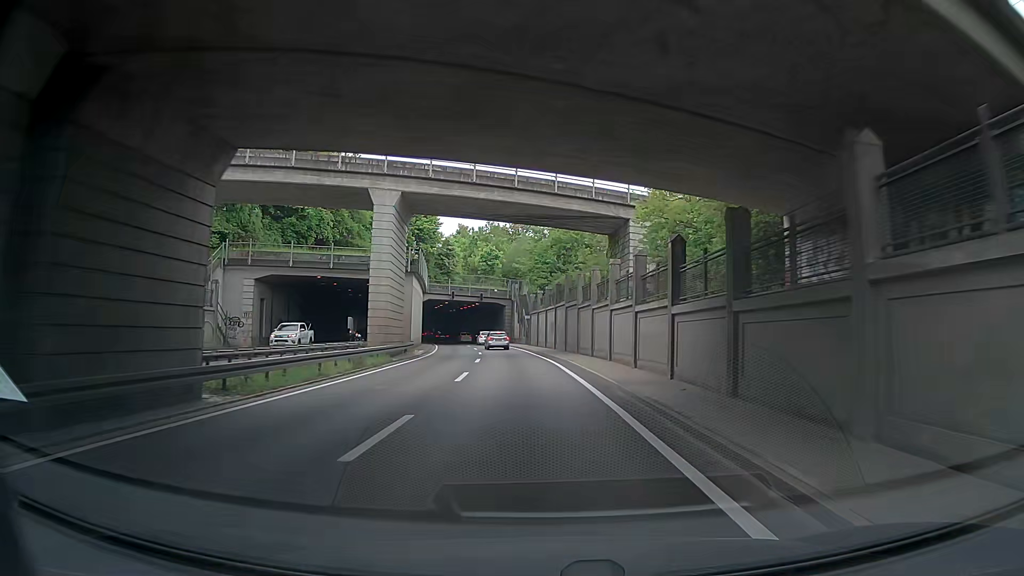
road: trunk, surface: asphalt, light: Day
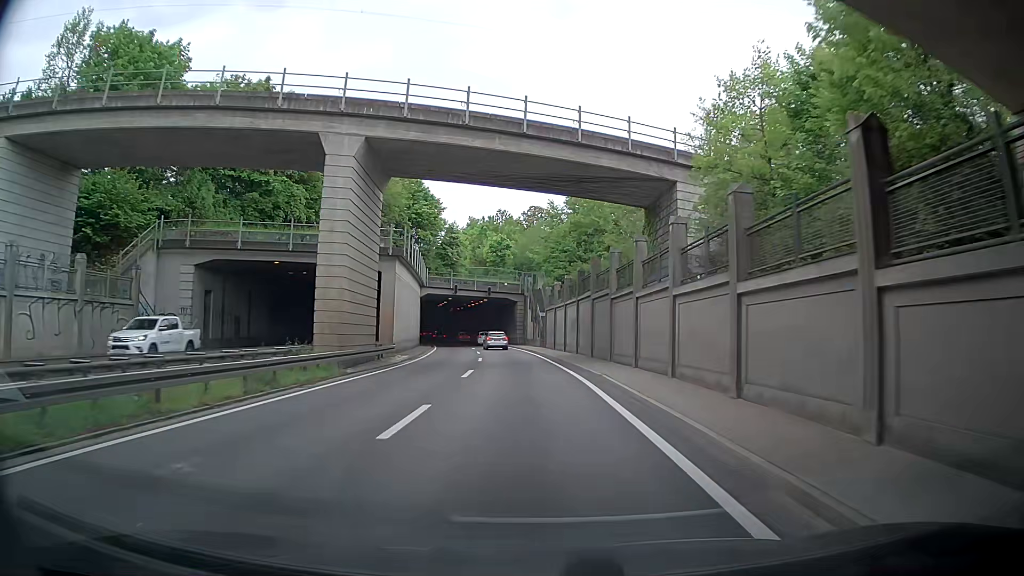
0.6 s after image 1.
(0.0, +10.5) m; -1°
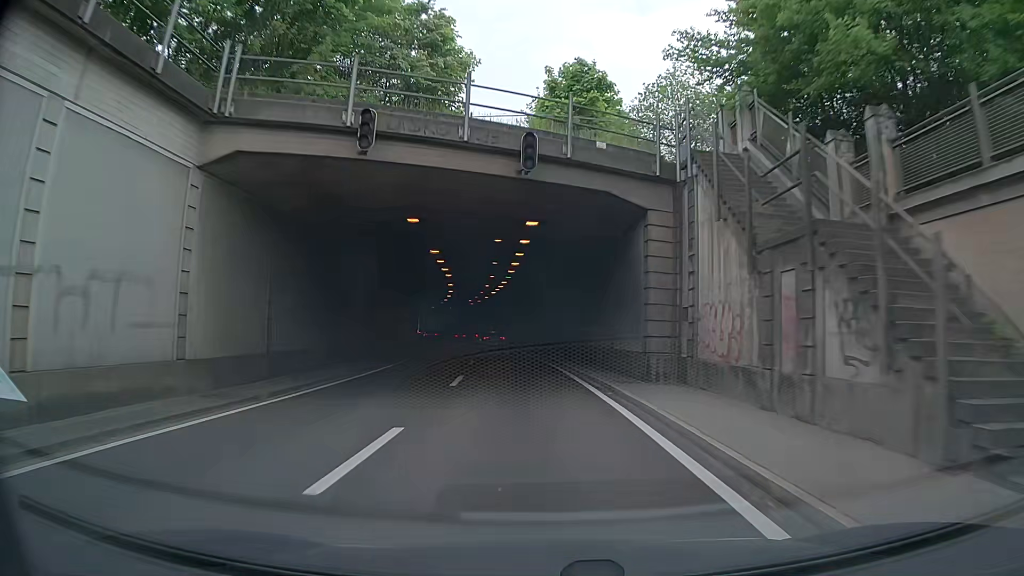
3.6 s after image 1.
(-2.5, +51.4) m; -7°
